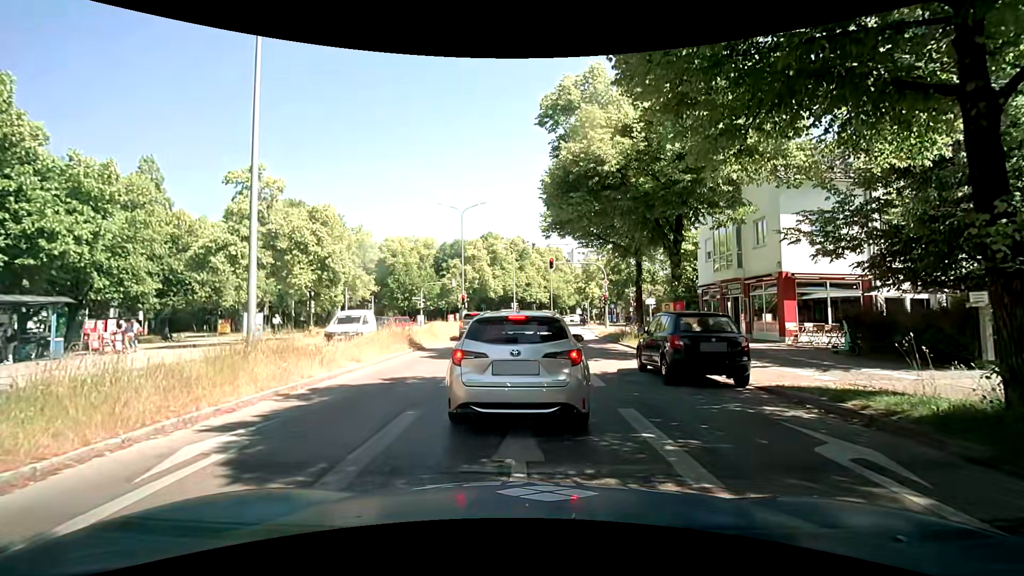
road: secondary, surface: asphalt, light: Day
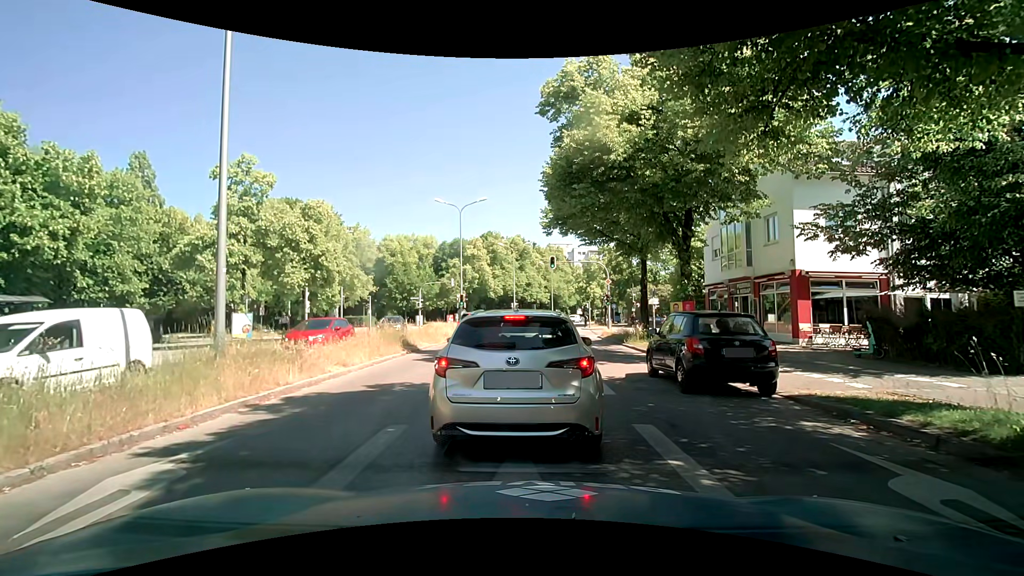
(0.0, +1.1) m; +2°
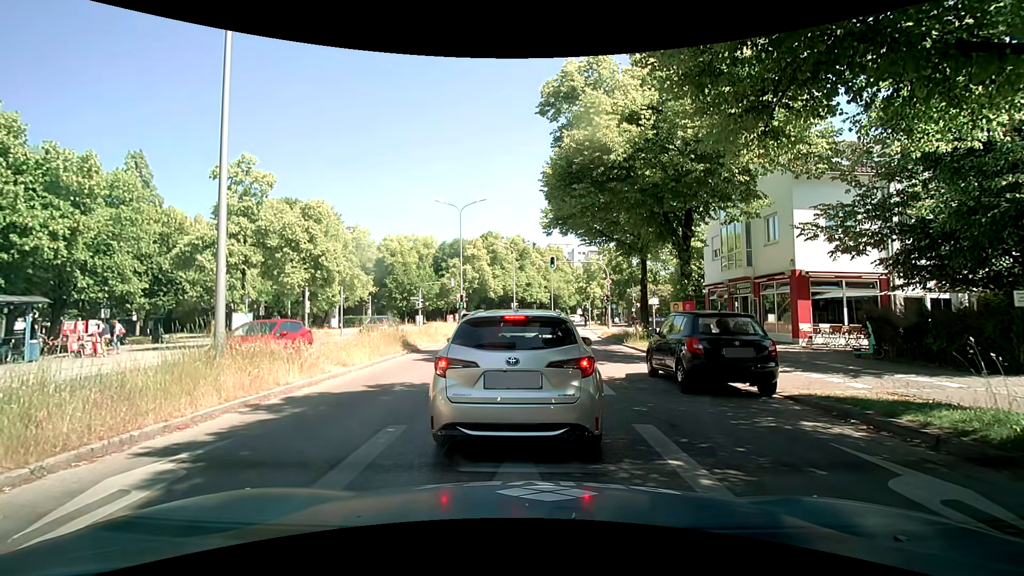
(0.0, 0.0) m; 0°
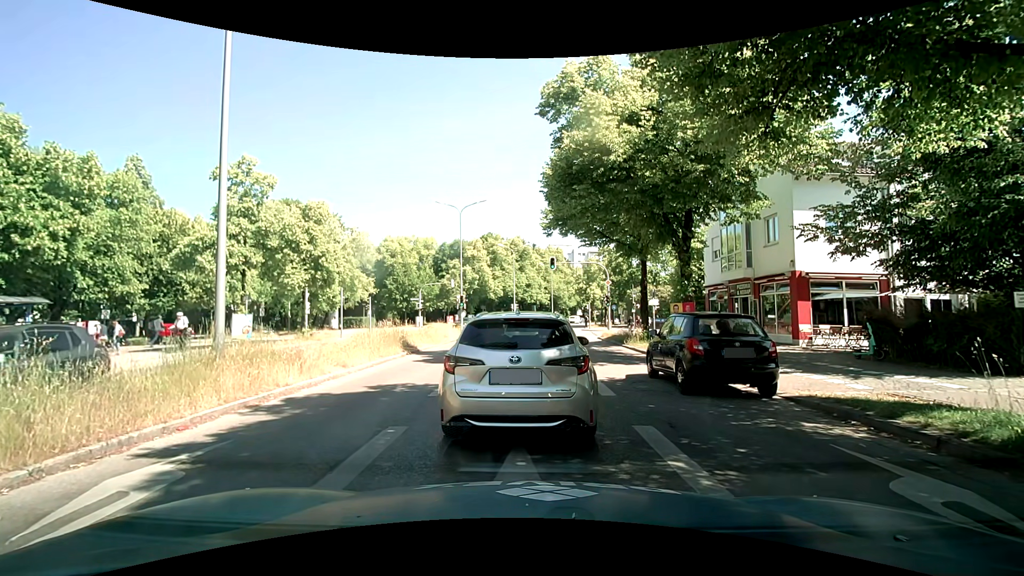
(0.0, 0.0) m; 0°
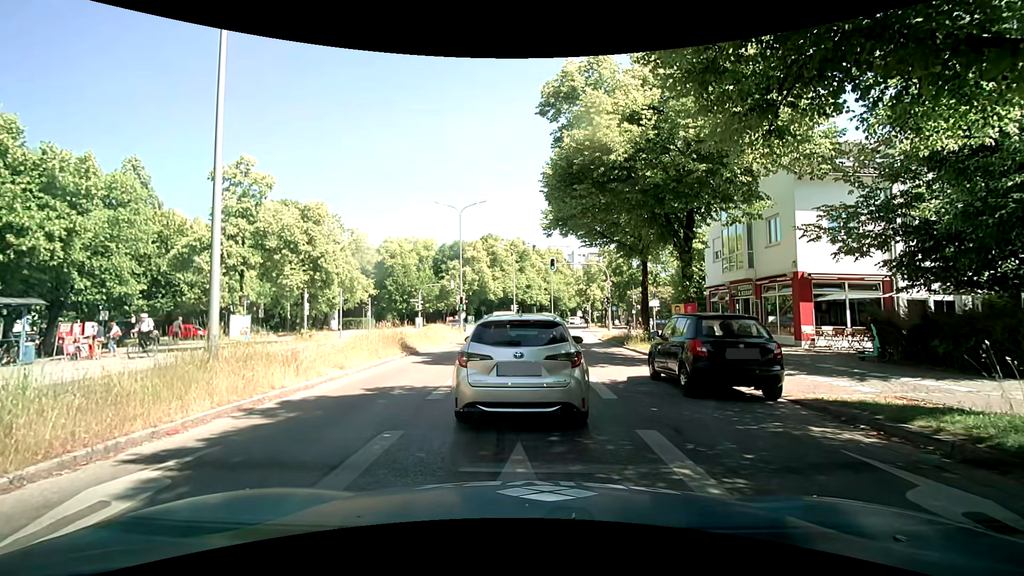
(0.0, +0.2) m; 0°
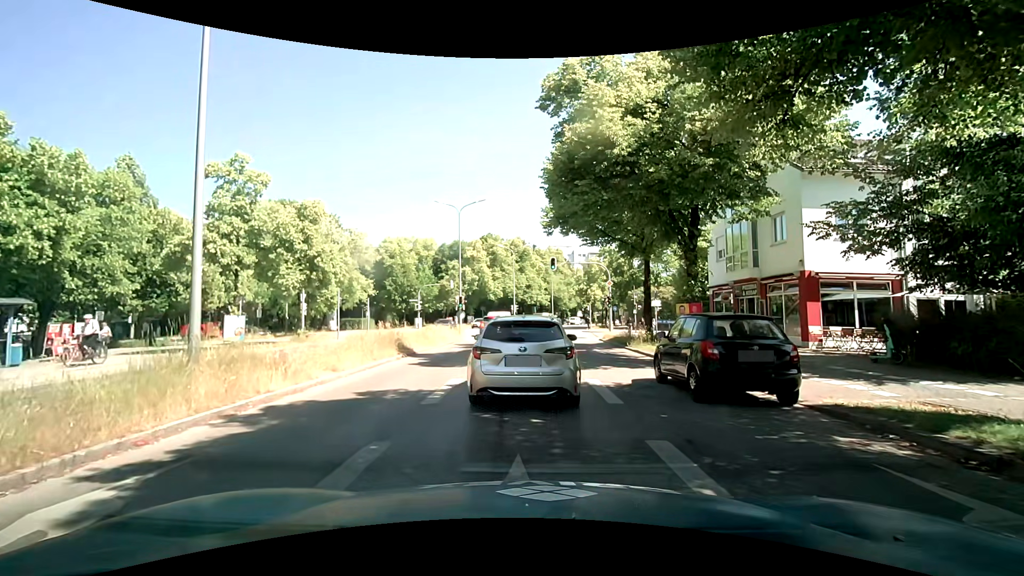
(0.0, +0.6) m; 0°
